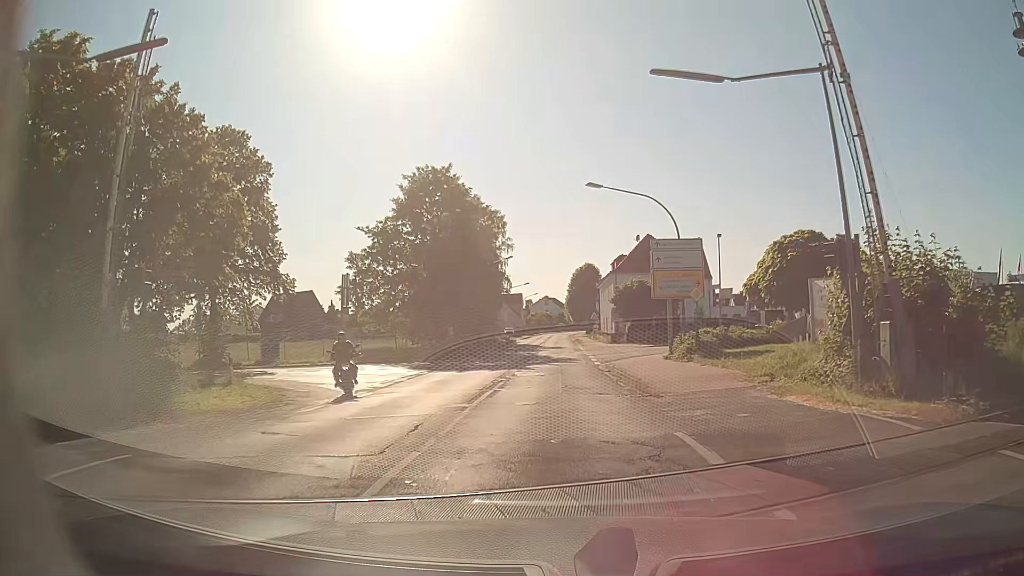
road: secondary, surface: asphalt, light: Day
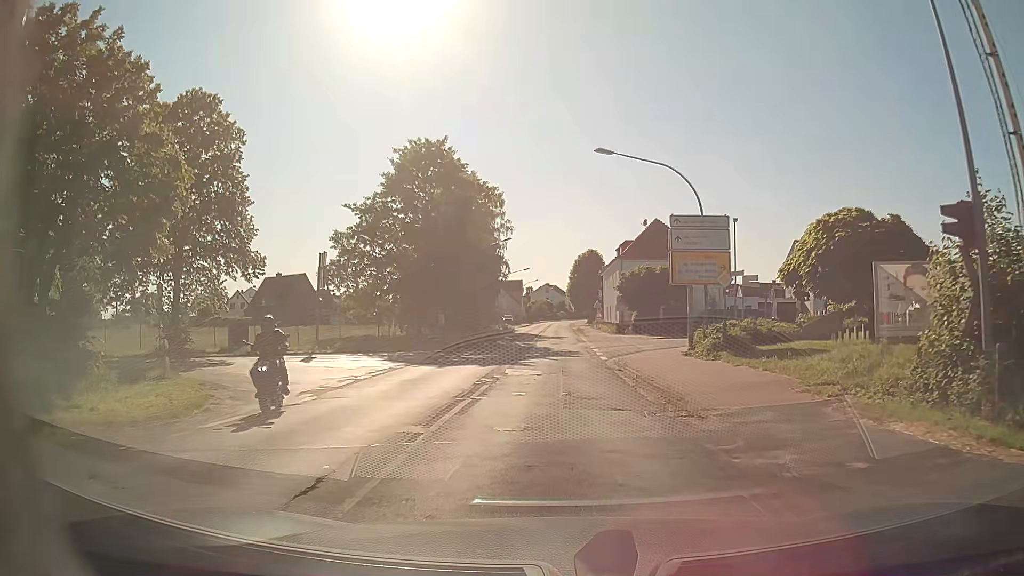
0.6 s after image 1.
(-0.1, +4.2) m; 0°
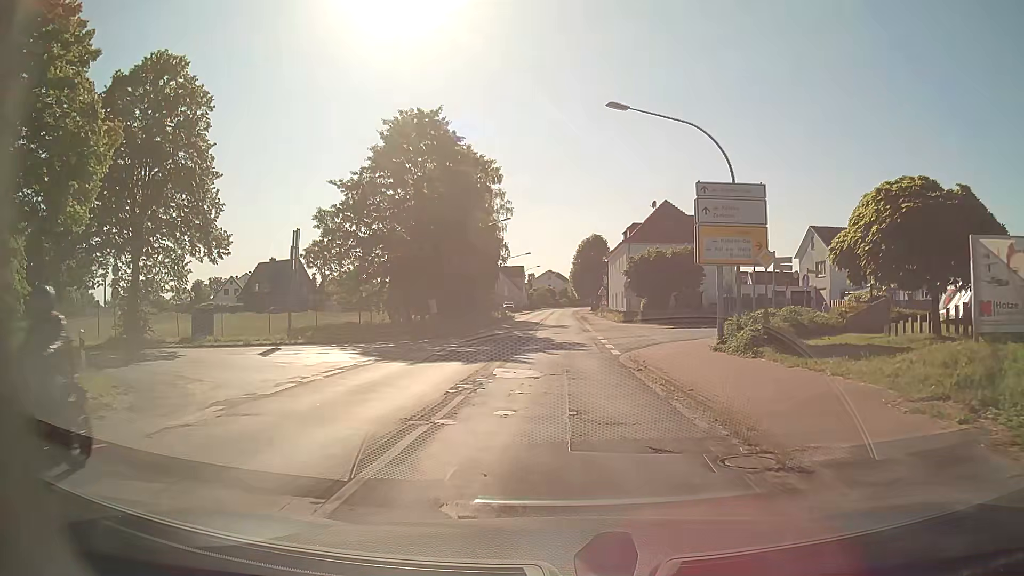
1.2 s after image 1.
(-0.1, +4.1) m; 0°
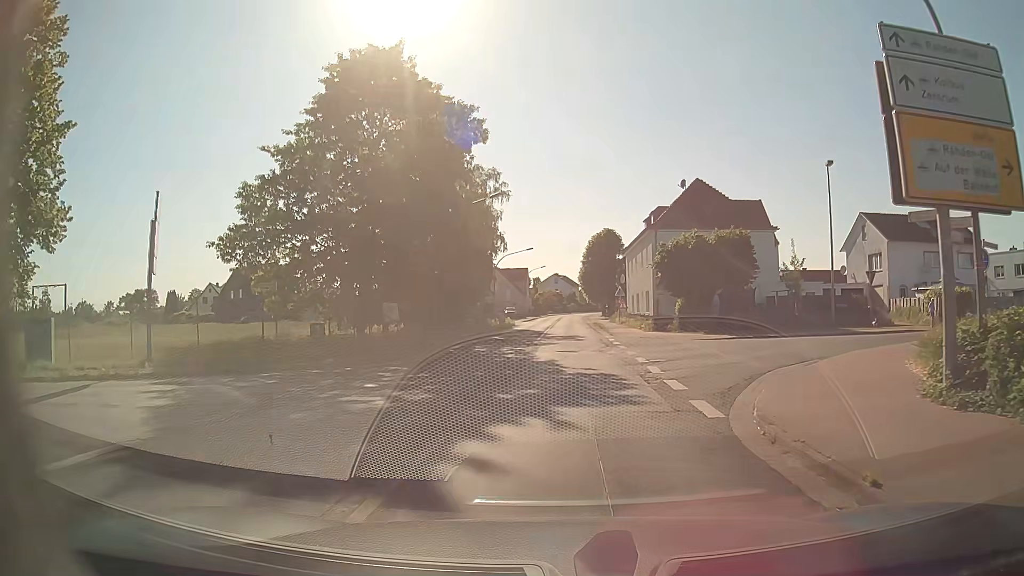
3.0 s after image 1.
(-0.3, +12.3) m; -2°
(0, +10) (+4, +19) (+13, +25) (+22, +29) (+31, +33) (+40, +38) (+49, +42) (+58, +46) (+67, +50) (+76, +54) m
